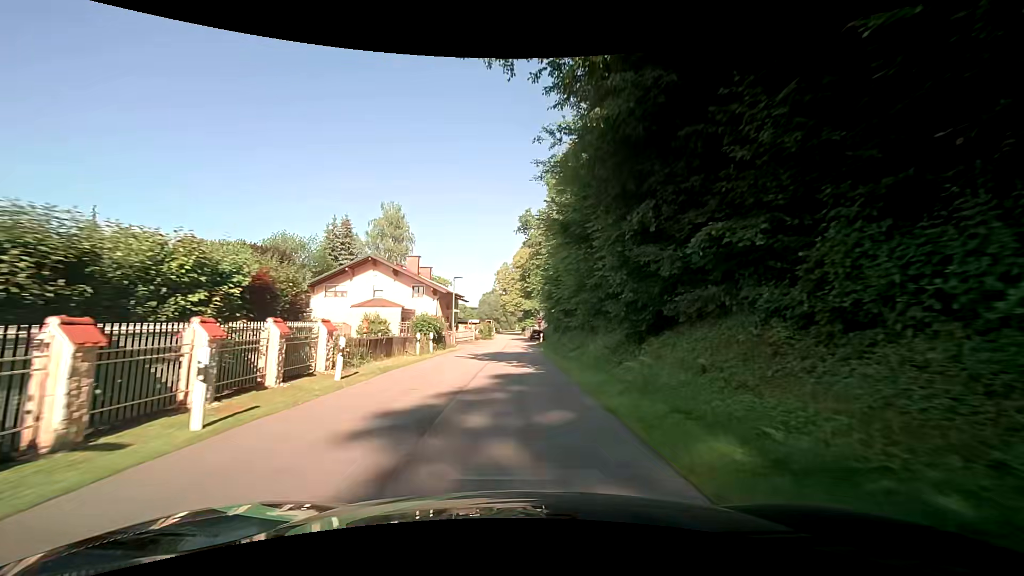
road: residential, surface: asphalt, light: Day
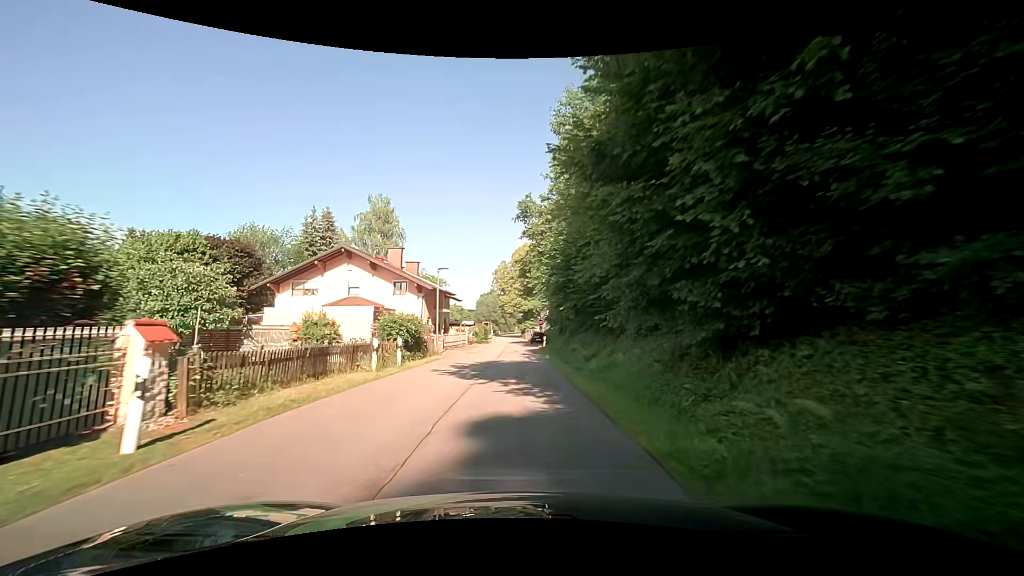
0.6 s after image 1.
(0.0, +6.6) m; +2°
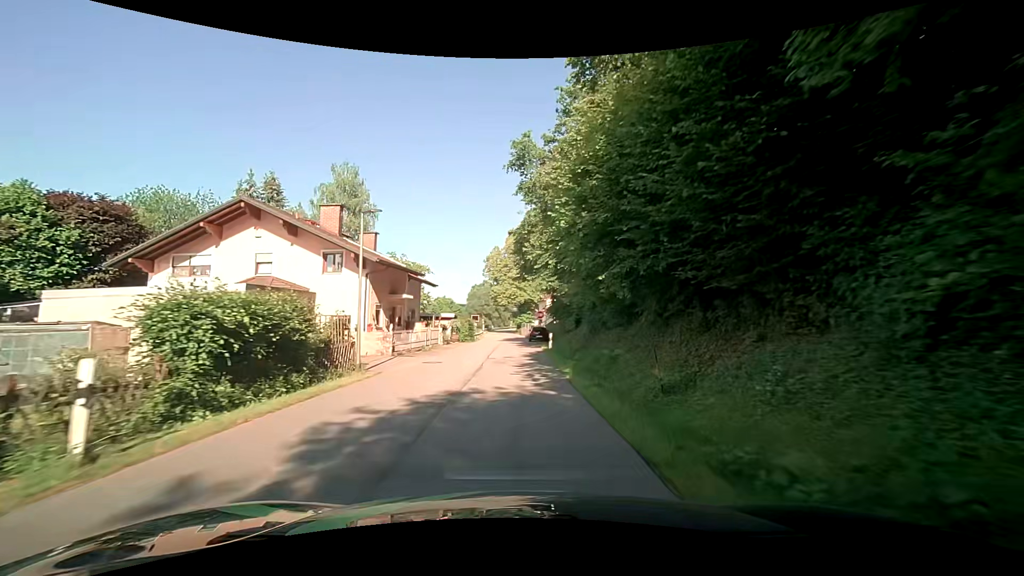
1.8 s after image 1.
(-0.2, +13.1) m; -1°
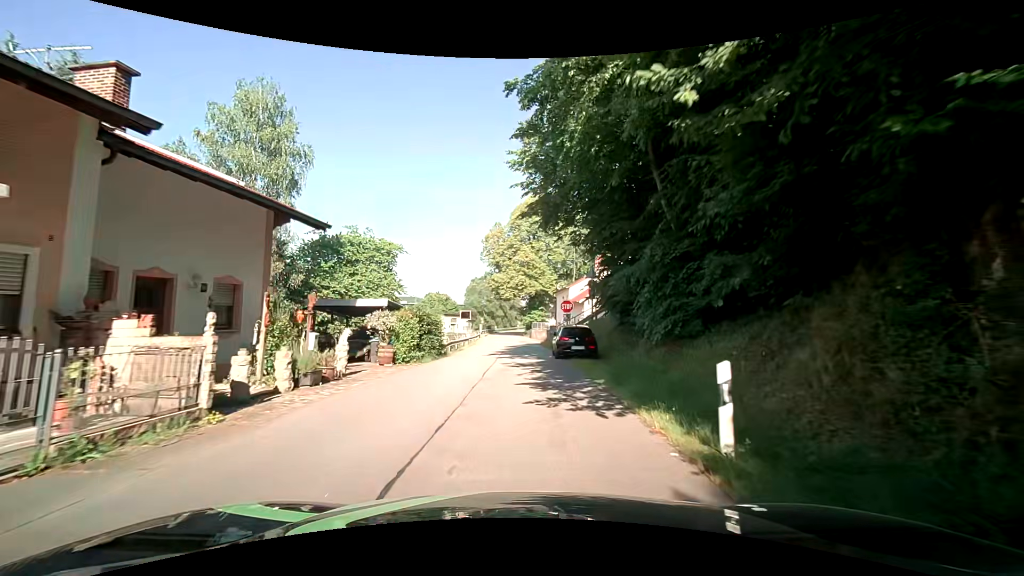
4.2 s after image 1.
(0.0, +23.7) m; -1°
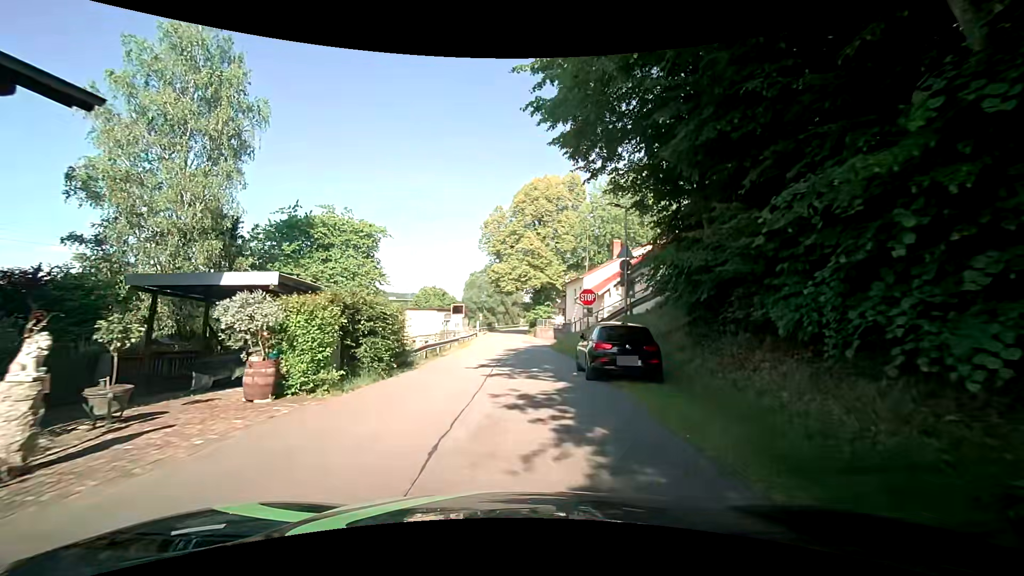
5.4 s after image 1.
(0.0, +8.7) m; +2°
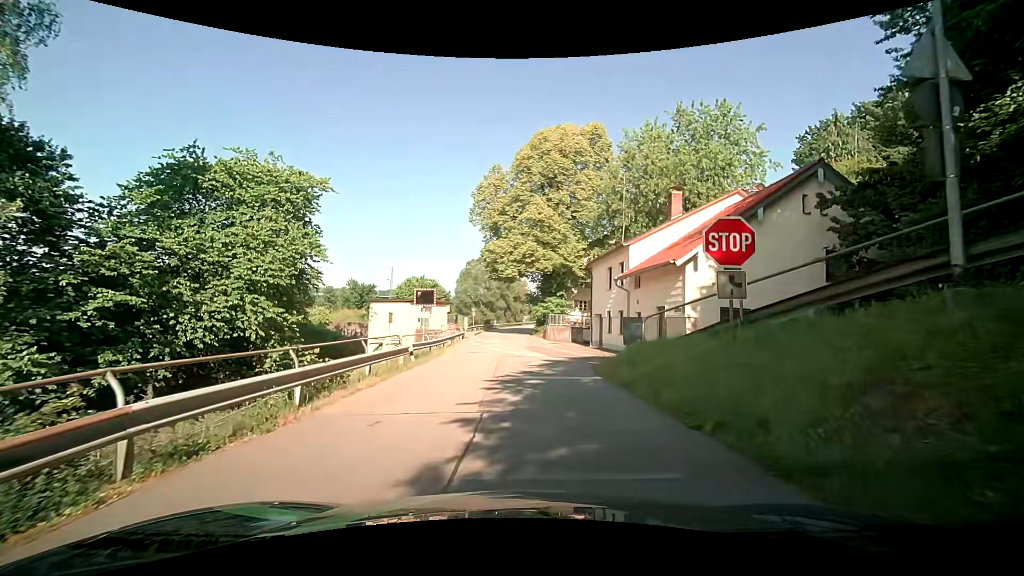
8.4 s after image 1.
(-0.5, +16.3) m; -2°
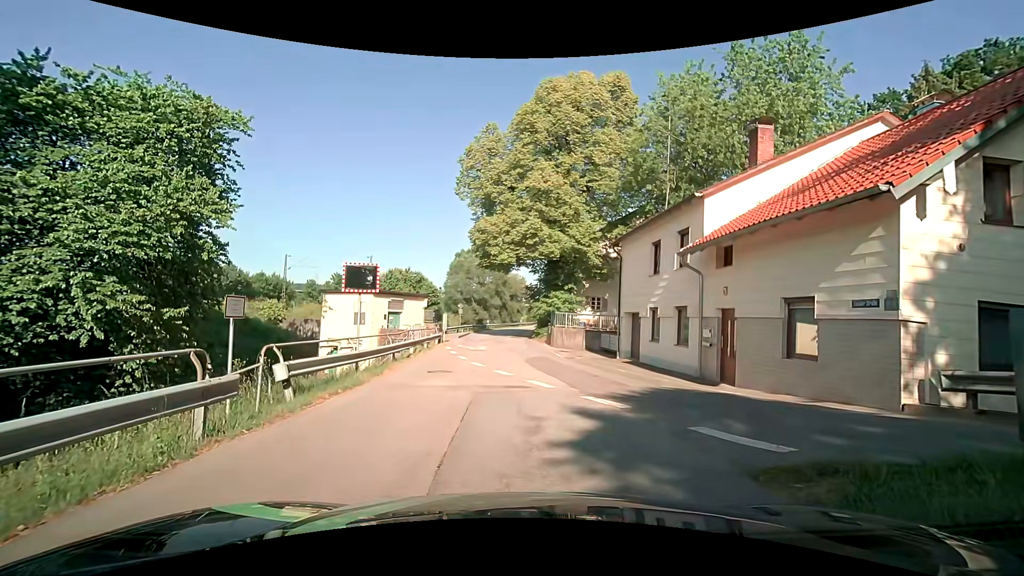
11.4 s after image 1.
(0.0, +10.2) m; -1°
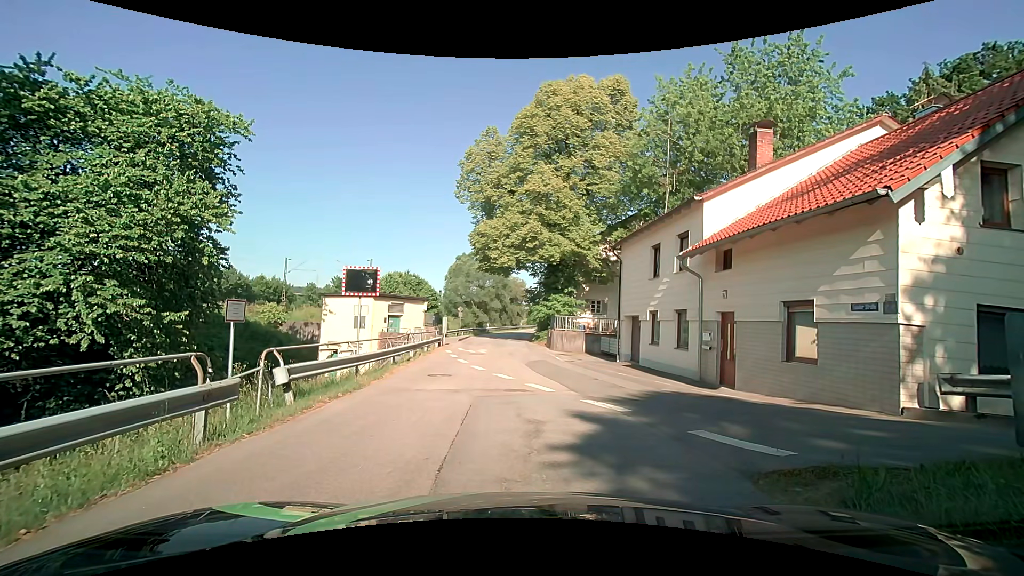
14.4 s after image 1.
(0.0, +0.1) m; 0°
